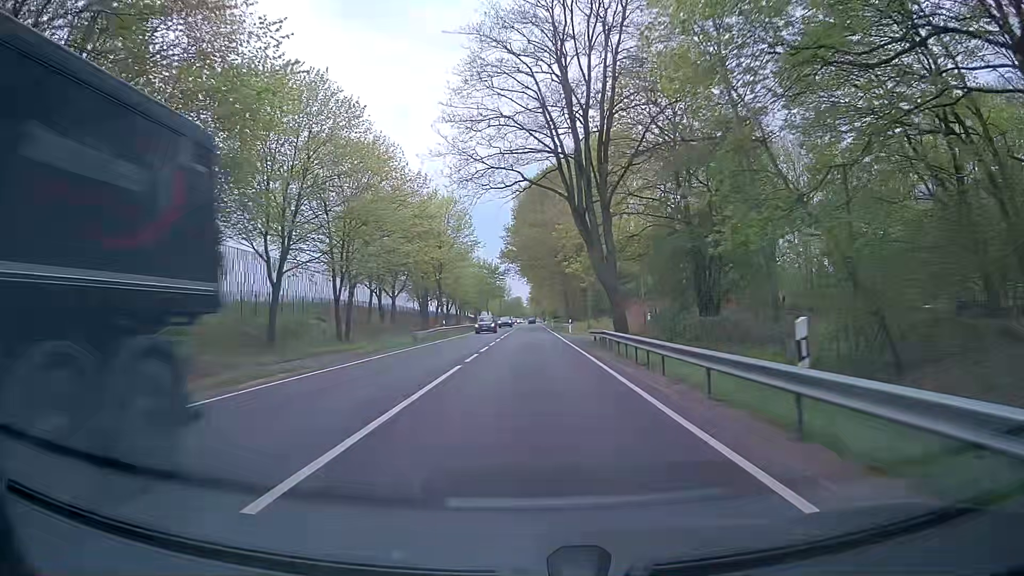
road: primary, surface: asphalt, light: Day
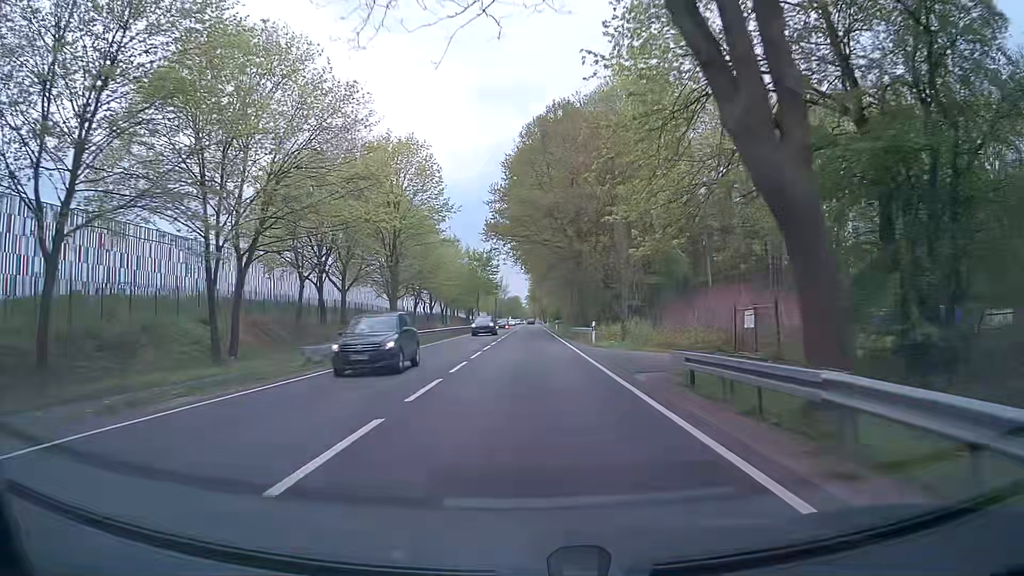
(0.0, +21.5) m; 0°
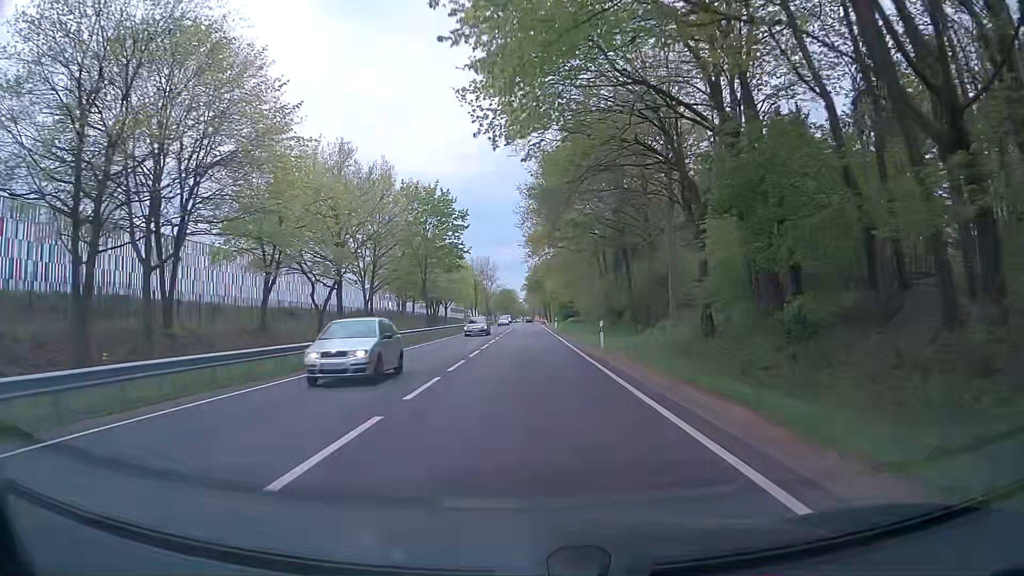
(+0.2, +54.0) m; 0°
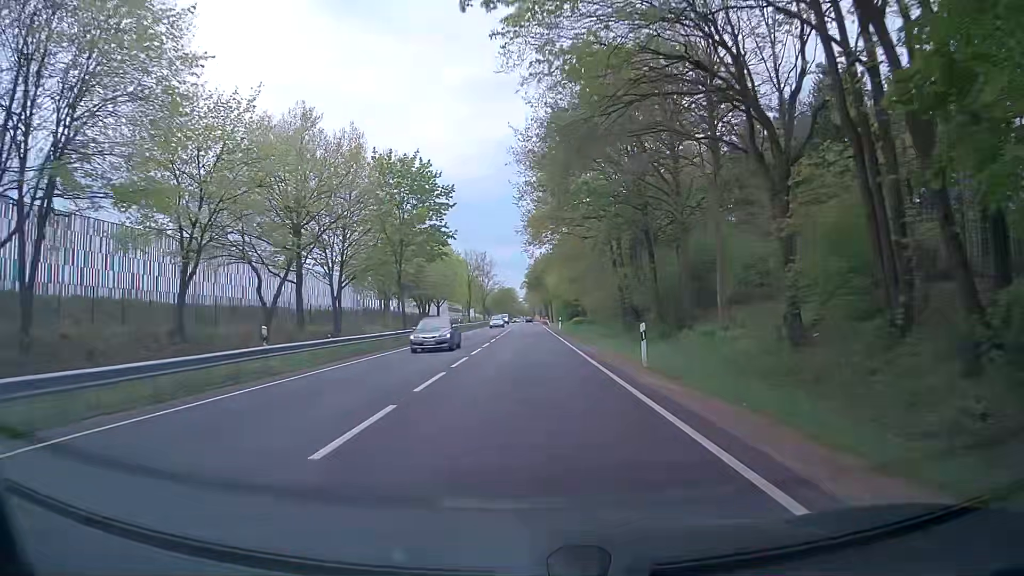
(+0.1, +10.8) m; 0°
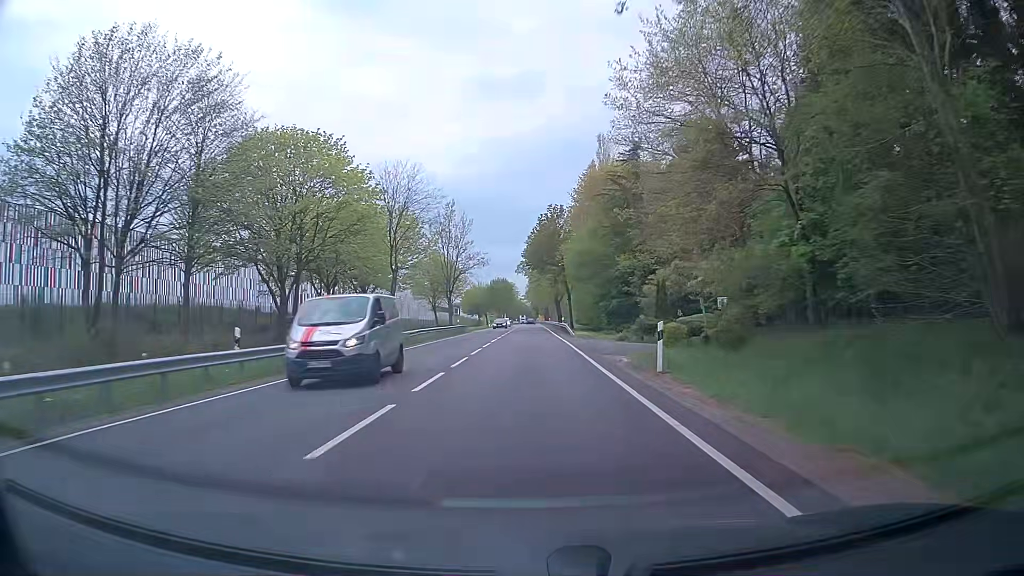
(-0.3, +54.0) m; 0°
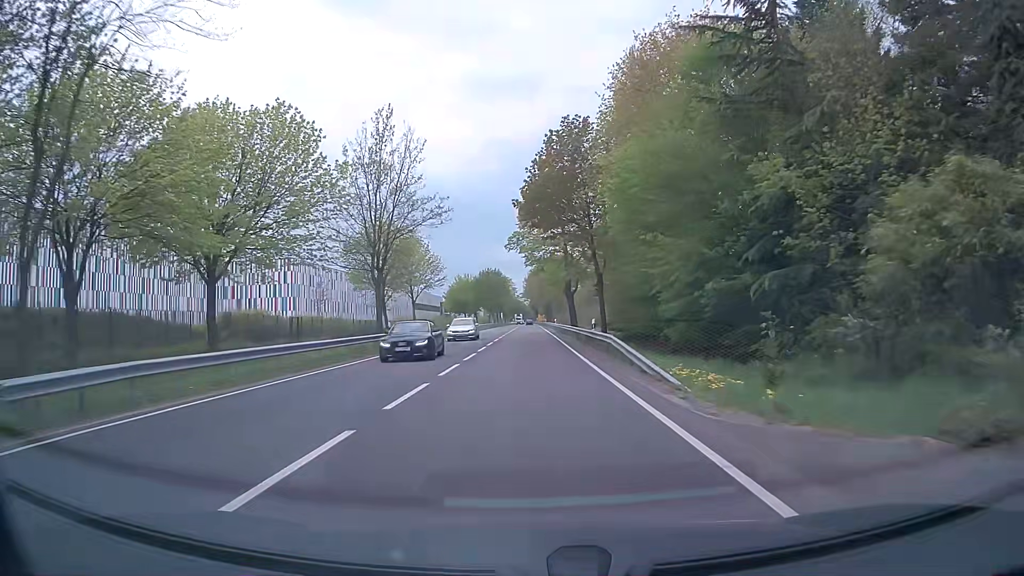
(+0.1, +32.3) m; 0°
